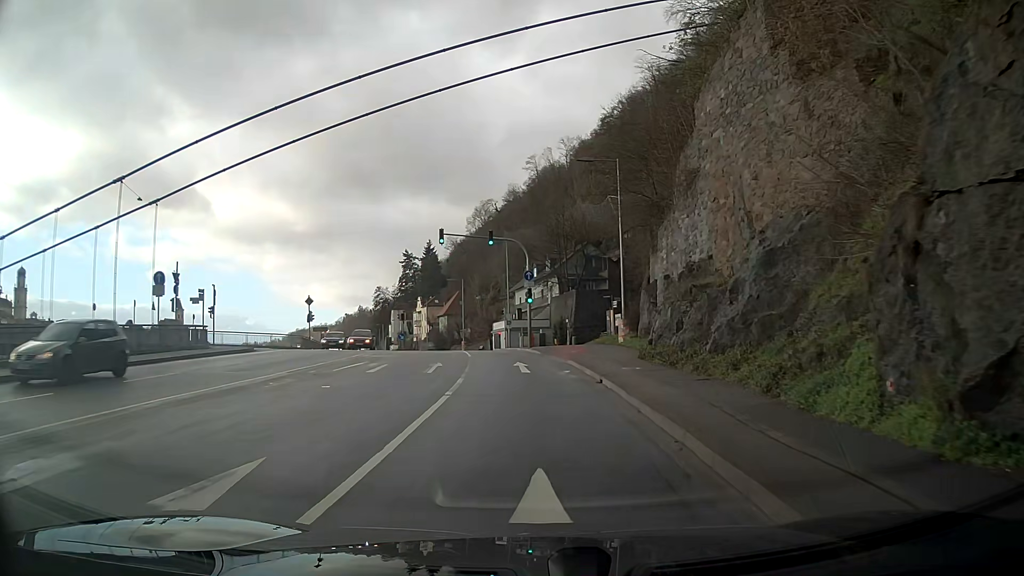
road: primary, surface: asphalt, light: Day
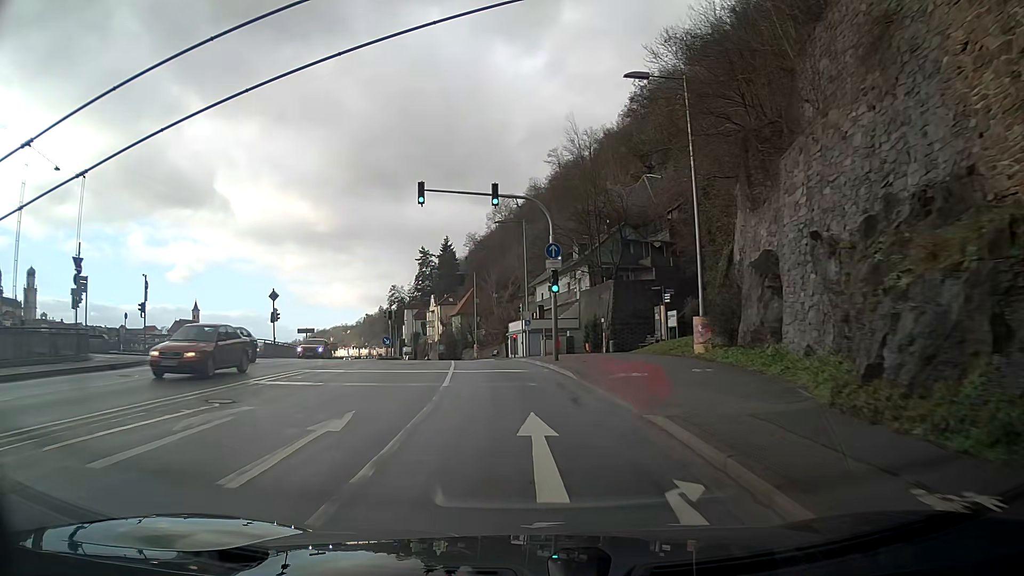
(-0.1, +13.3) m; -2°
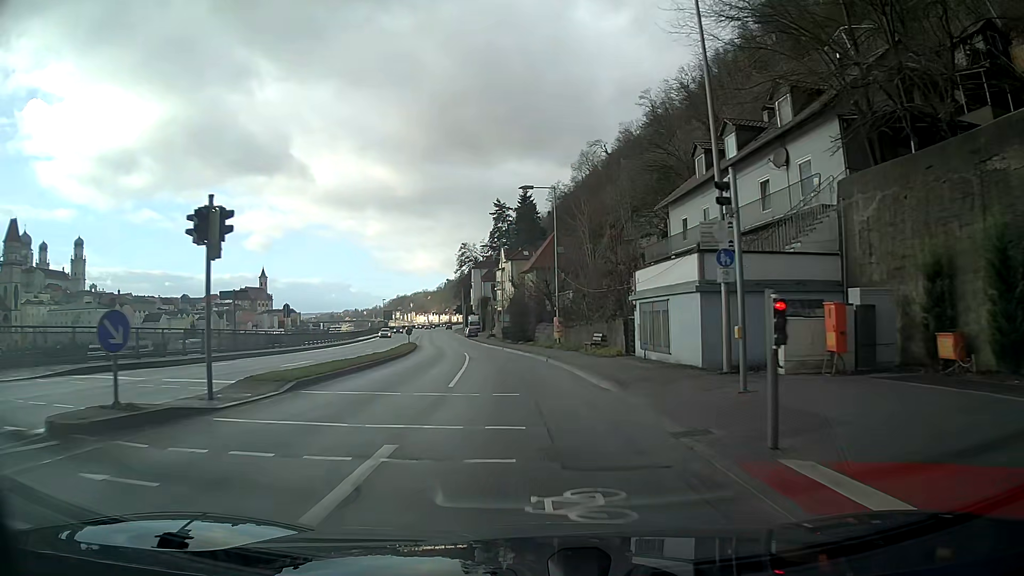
(-2.3, +35.1) m; -7°
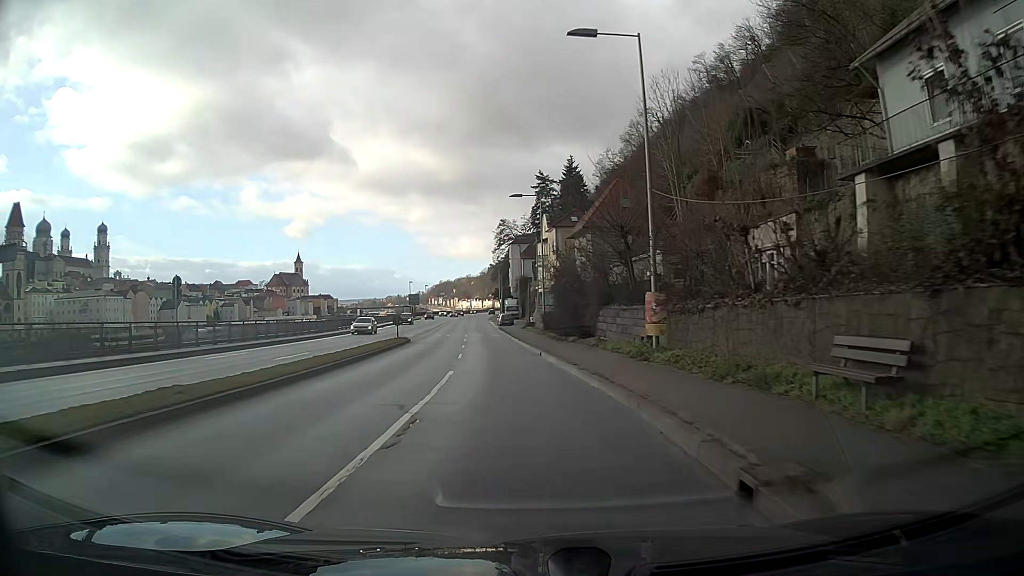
(-0.7, +22.3) m; -4°
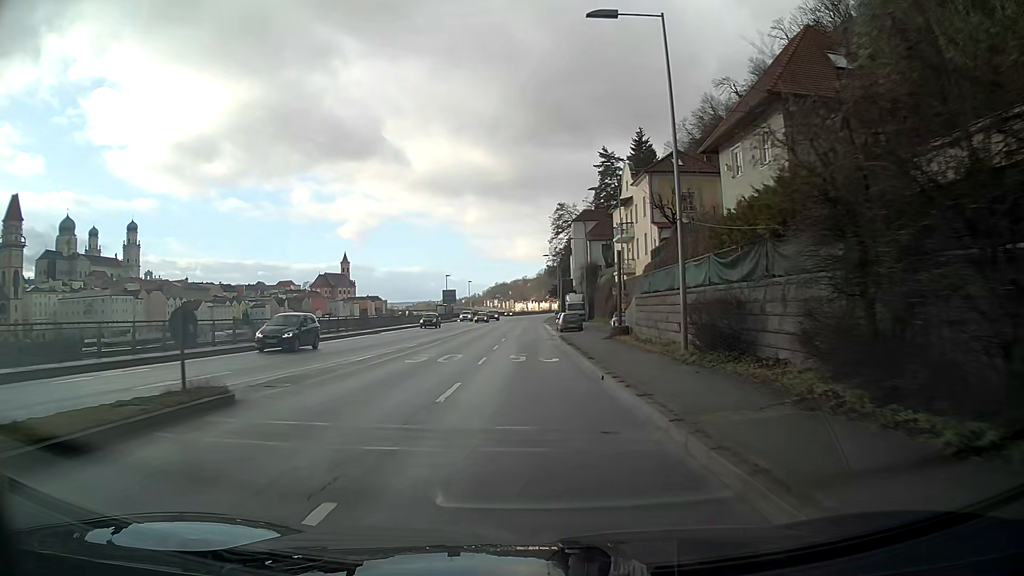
(-1.6, +30.8) m; -5°
